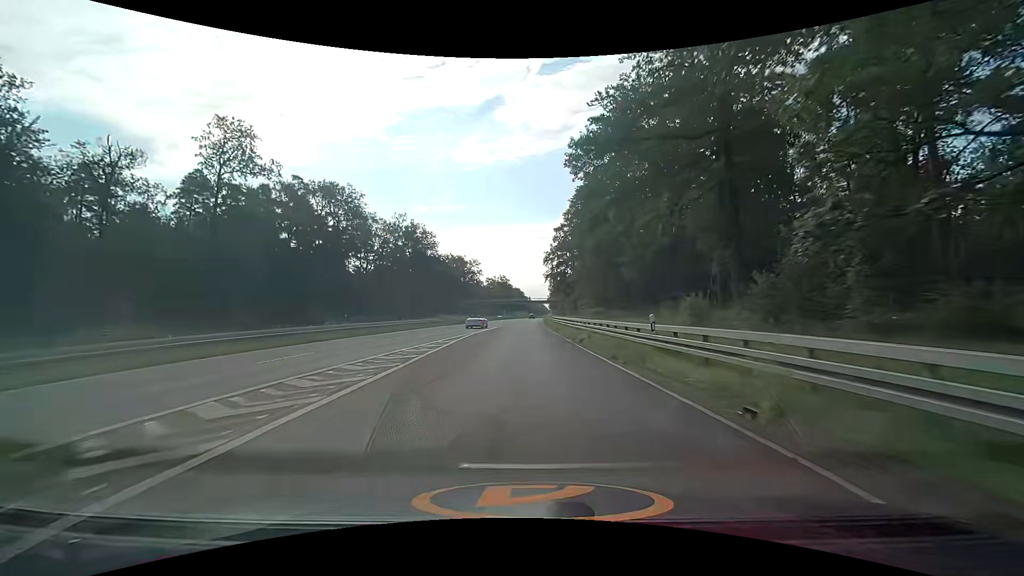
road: trunk_link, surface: asphalt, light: Day
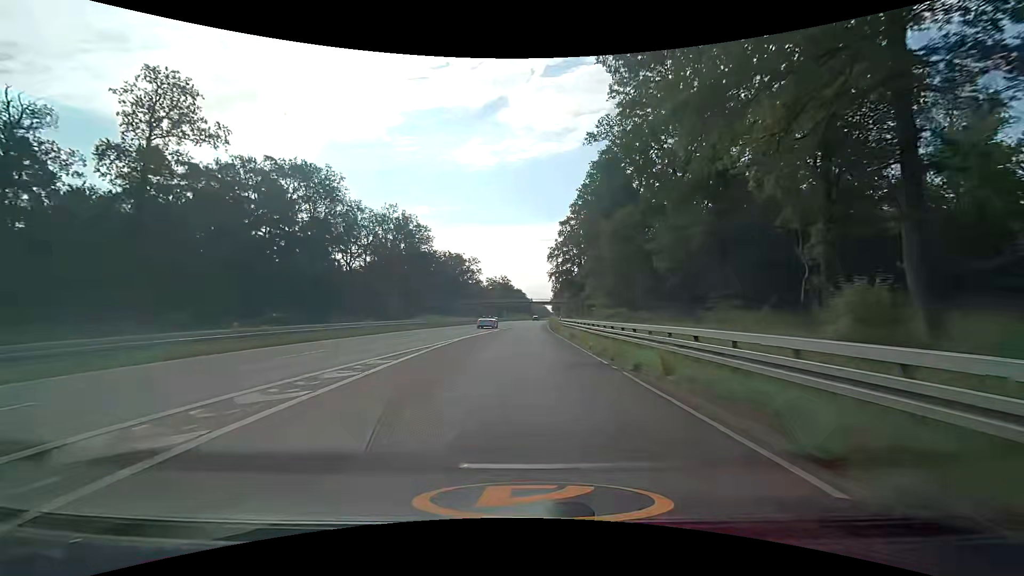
(0.0, +11.9) m; 0°
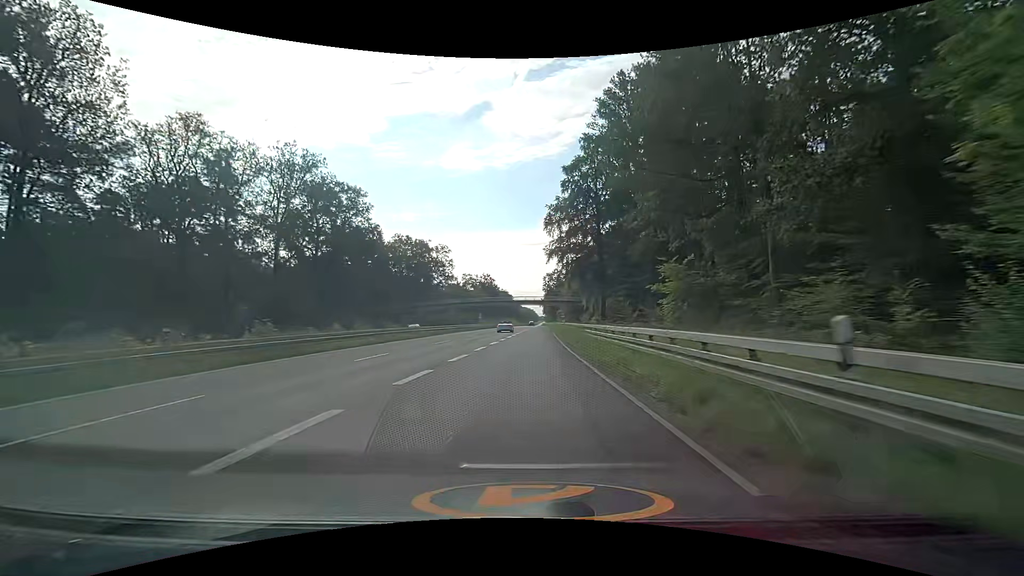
(+0.2, +46.0) m; +1°
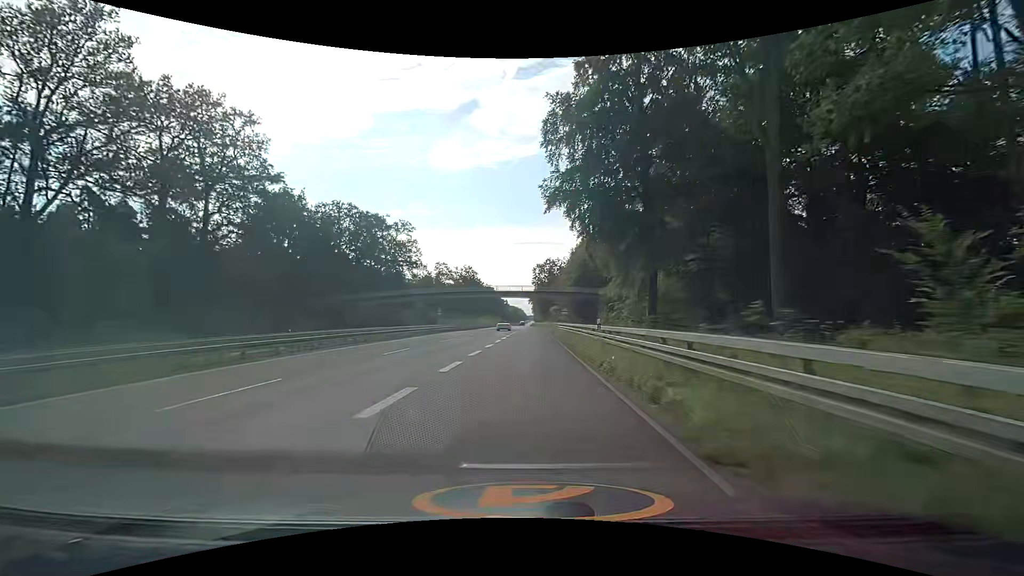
(+0.6, +33.6) m; +2°
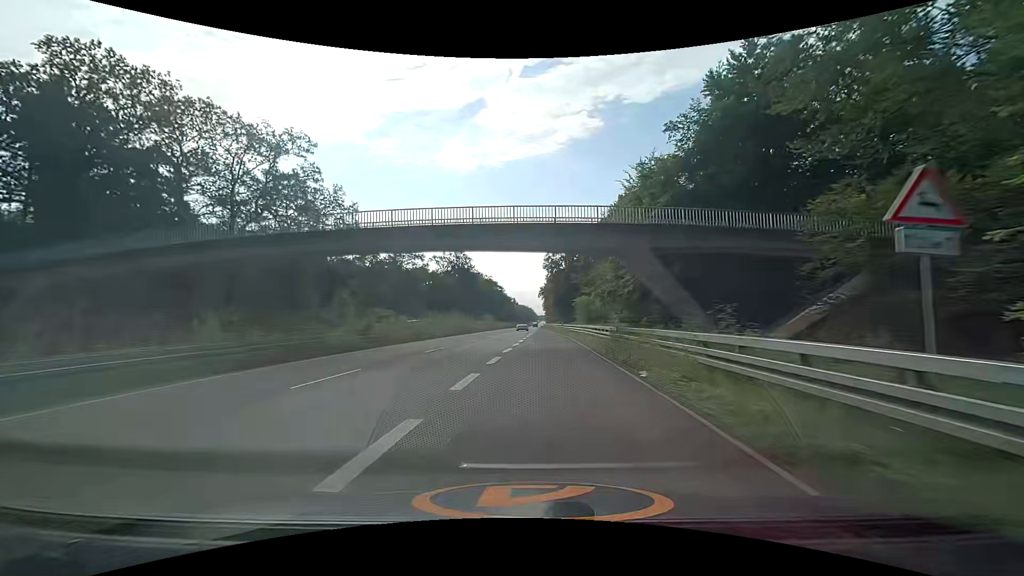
(+0.1, +56.9) m; -1°
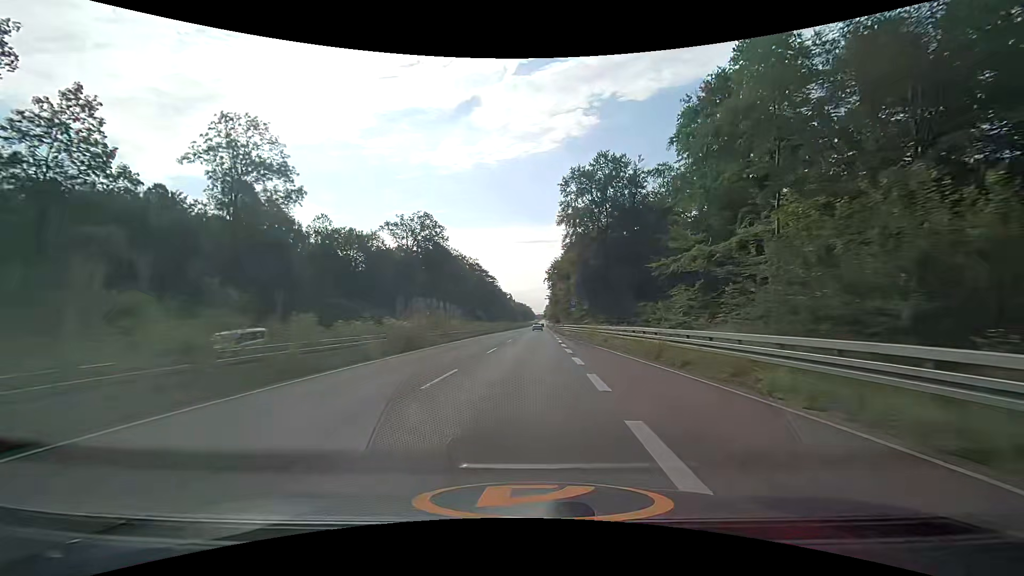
(-1.2, +59.9) m; 0°
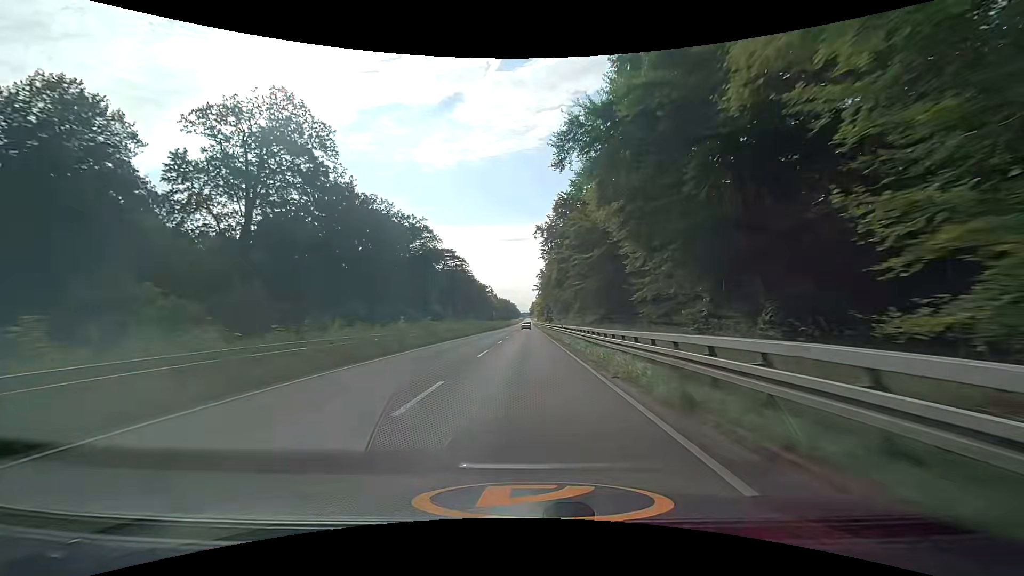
(+1.3, +62.4) m; +2°
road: trunk
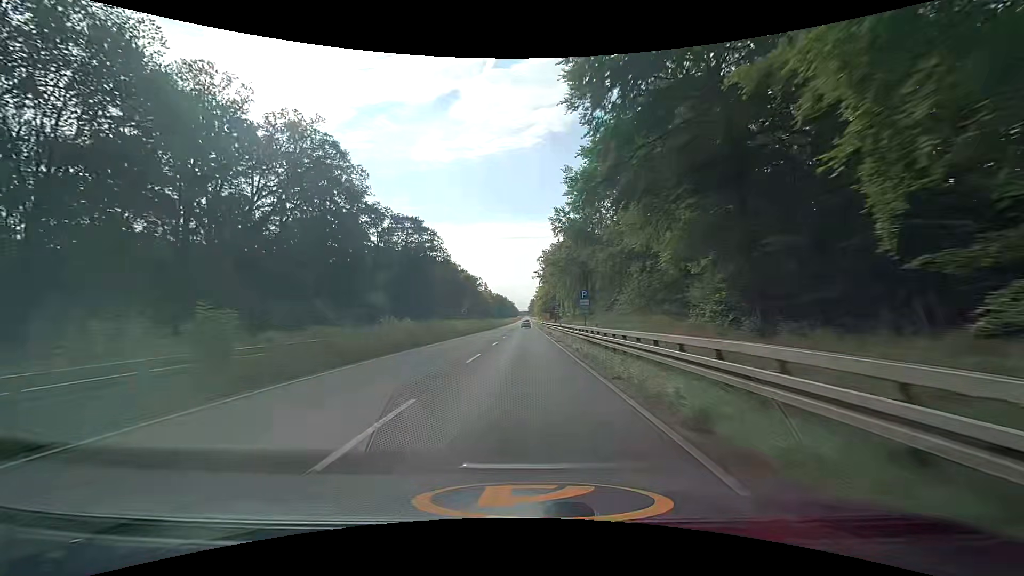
(0.0, +50.4) m; 0°
(0, +10) (0, +20) (0, +30) (0, +40) (0, +50) (0, +60) (0, +70) (0, +80) (0, +90) (0, +100) m
